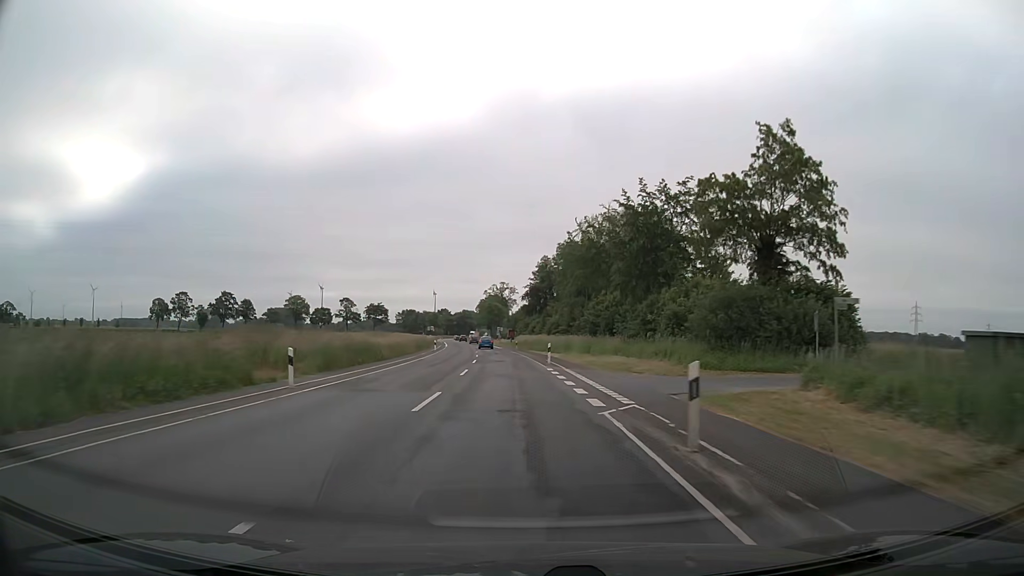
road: secondary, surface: asphalt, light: Day
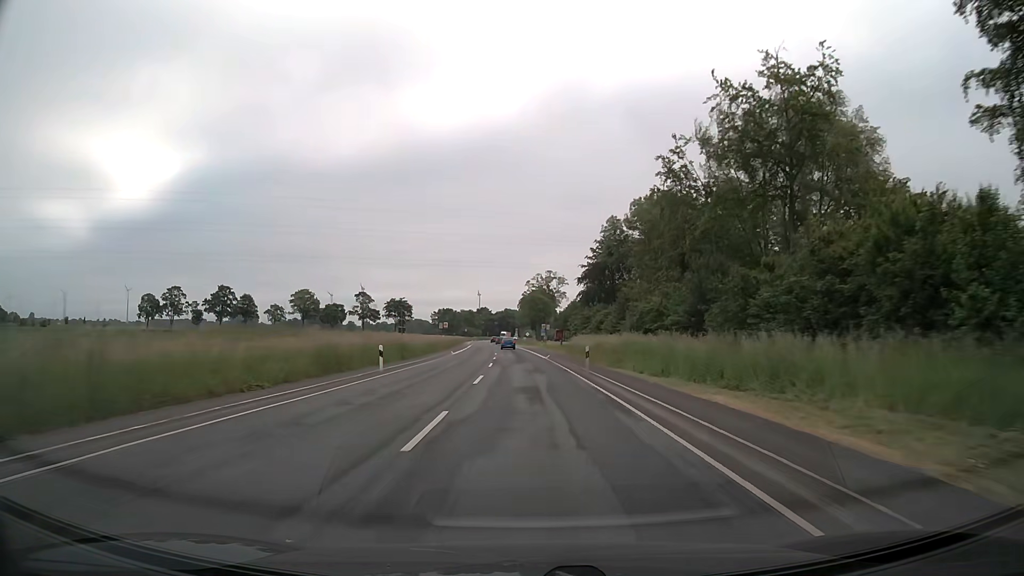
(-1.7, +40.5) m; -4°
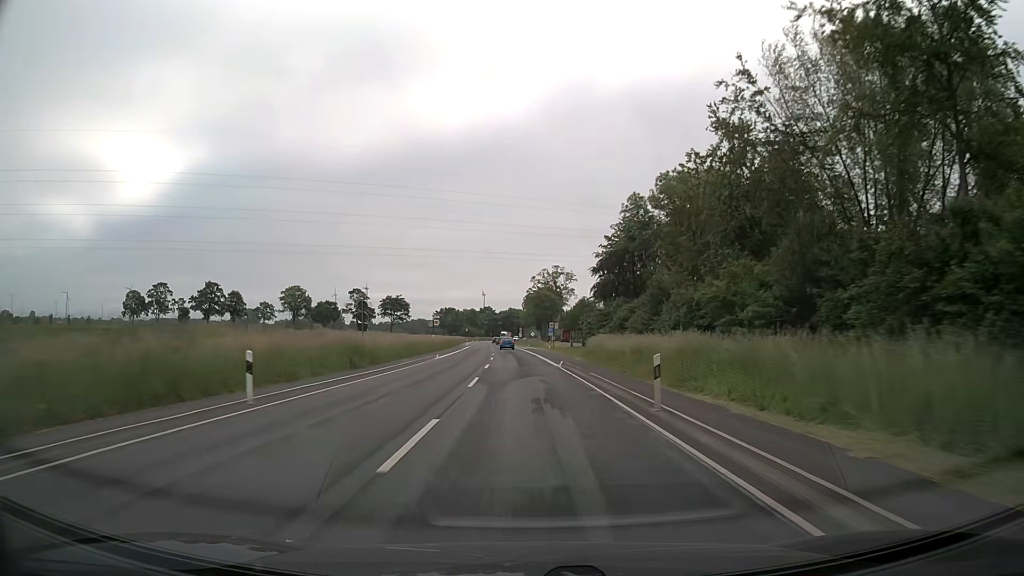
(-0.1, +13.3) m; -1°
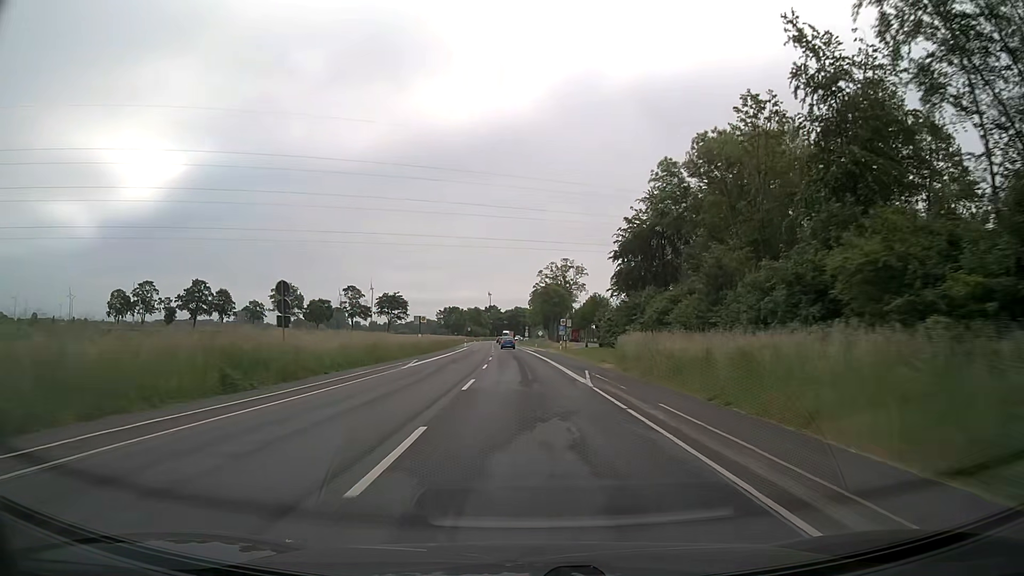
(0.0, +13.2) m; -1°
(0, +10) (0, +20) (0, +30) (-1, +40) (-1, +50) (-1, +60) (-2, +70) (-2, +80) (-3, +90) (-3, +100) m
